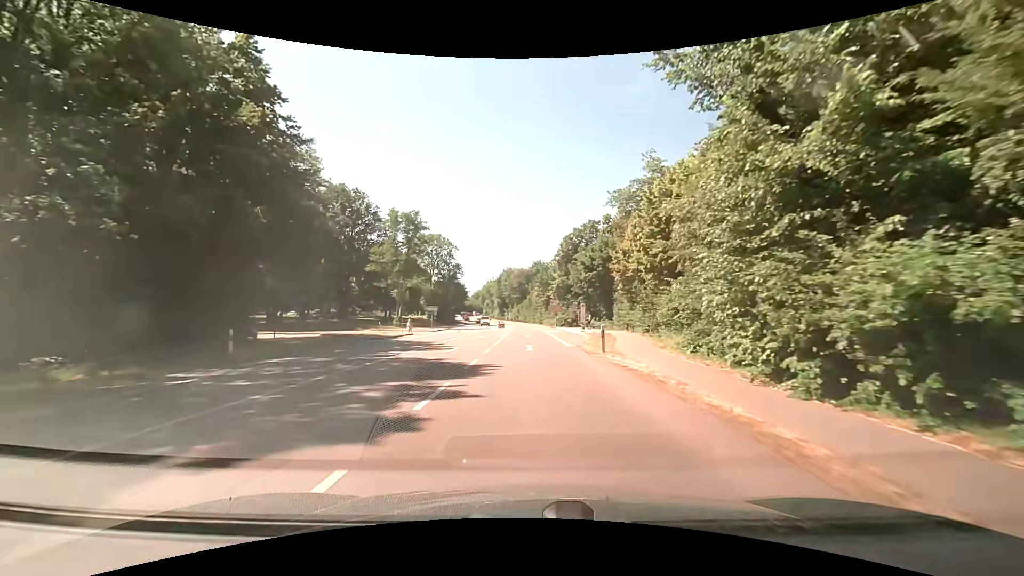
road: secondary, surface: asphalt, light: Day
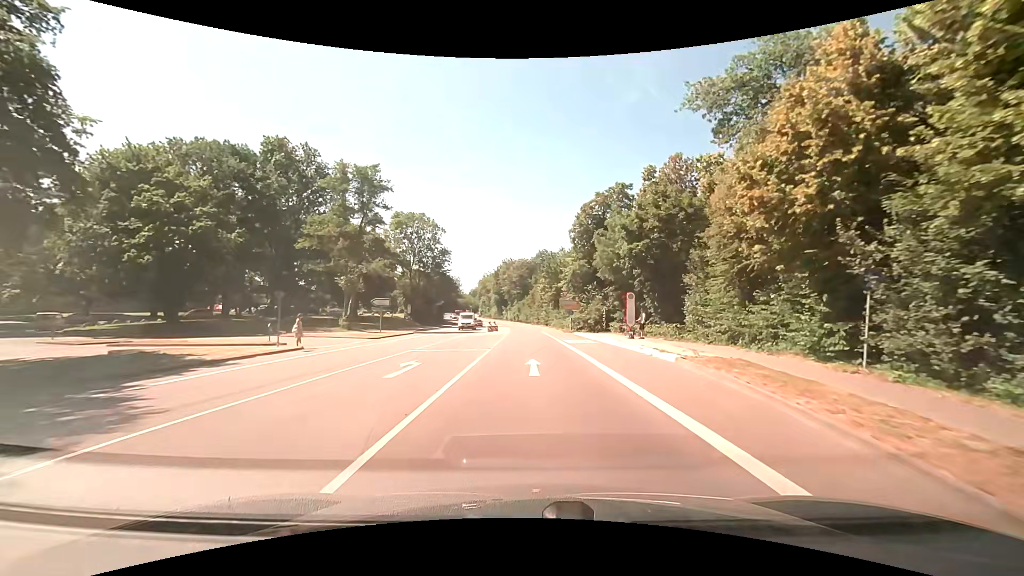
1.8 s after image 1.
(0.0, +23.9) m; 0°
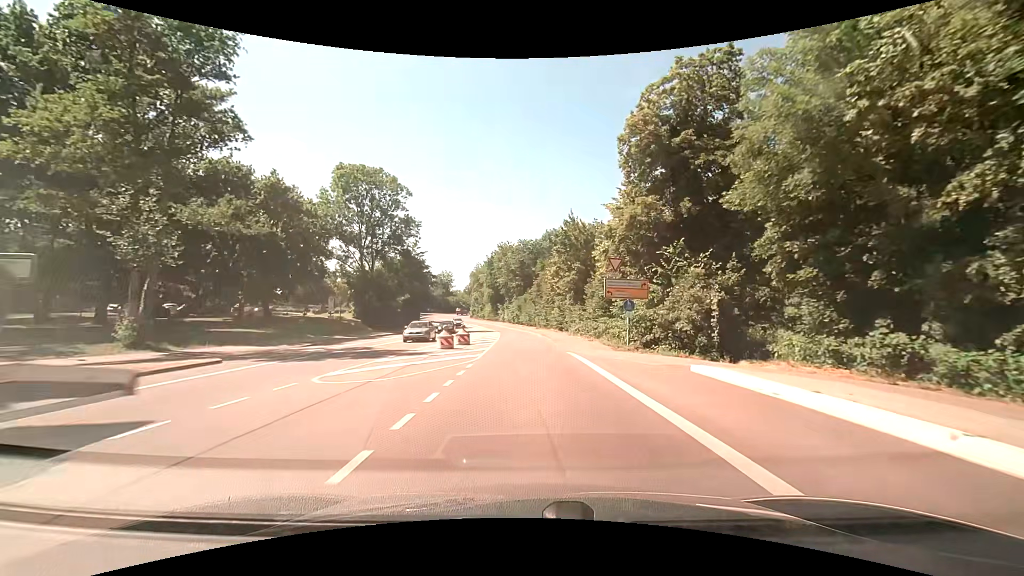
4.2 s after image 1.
(-0.2, +31.0) m; -1°
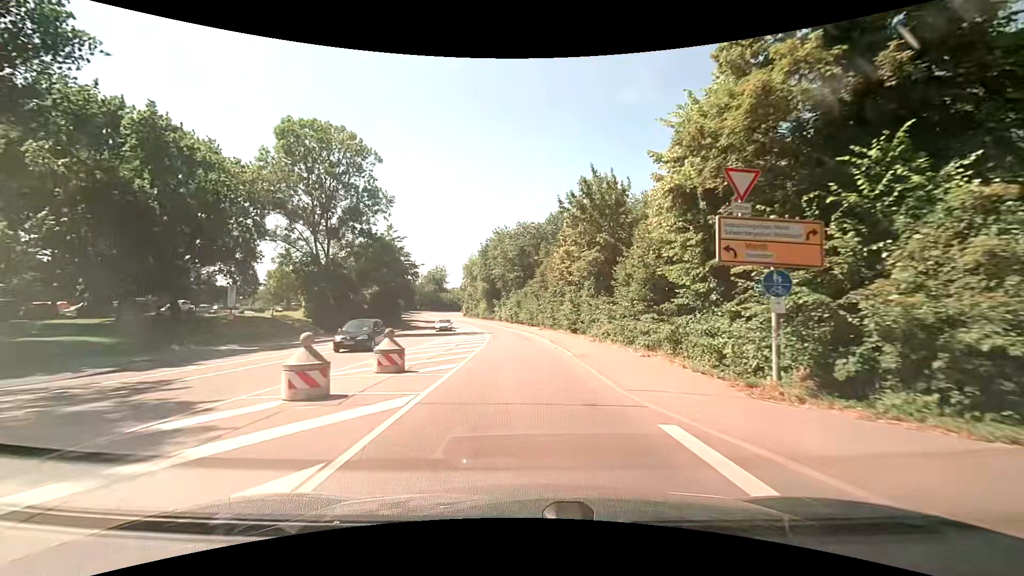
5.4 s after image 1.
(0.0, +15.1) m; 0°
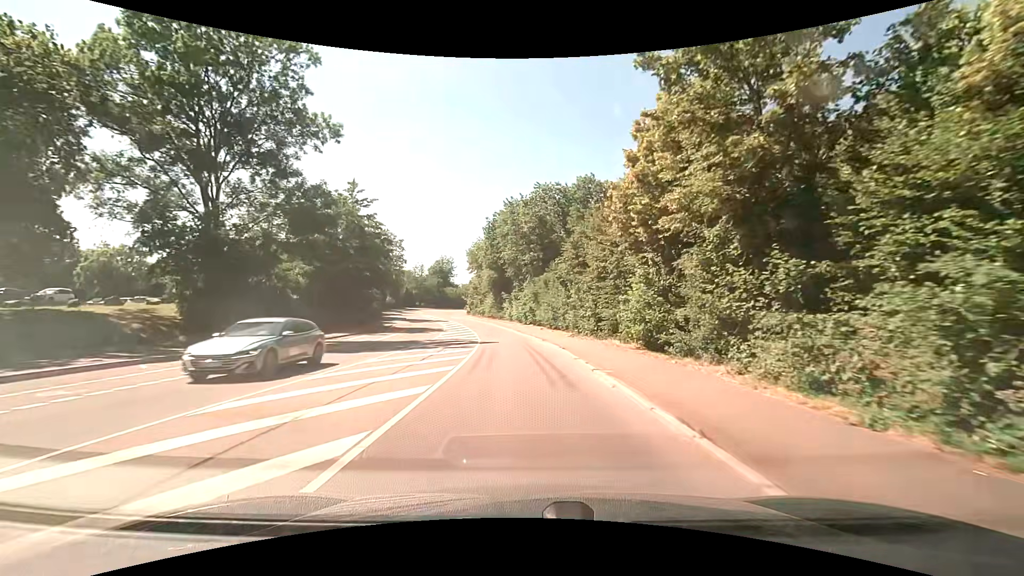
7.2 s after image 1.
(-0.4, +21.6) m; -2°
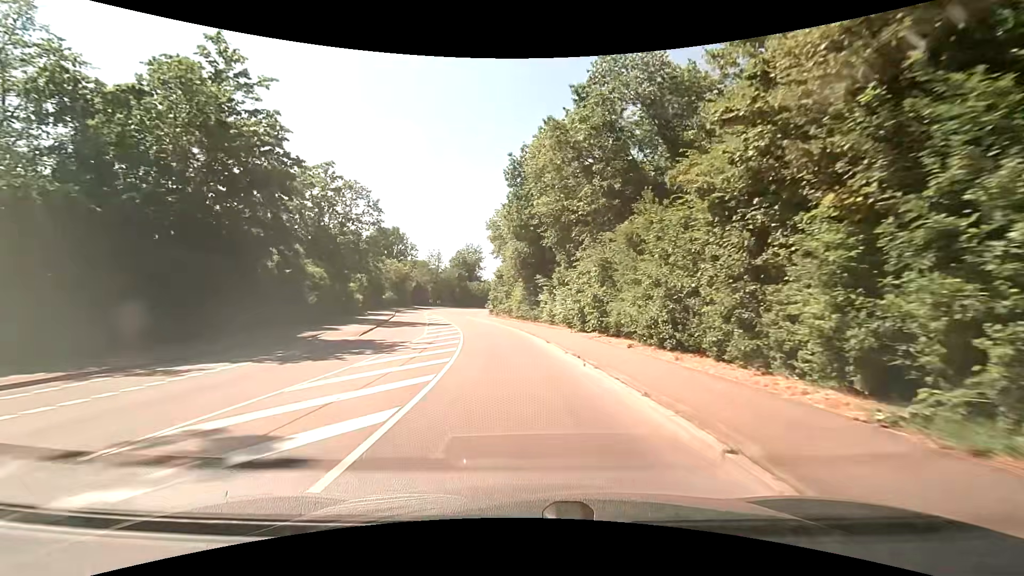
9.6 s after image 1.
(-0.9, +26.9) m; -5°
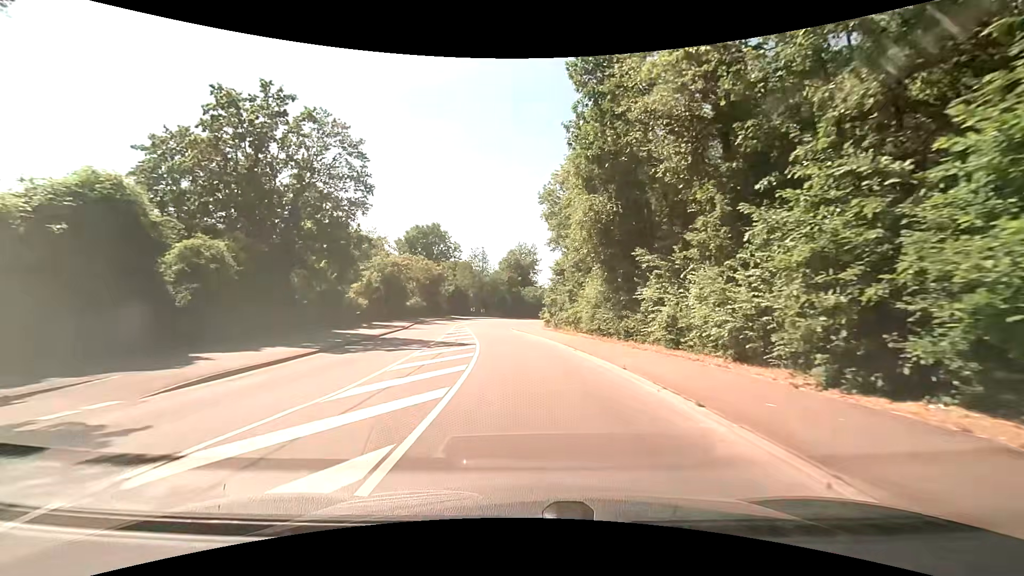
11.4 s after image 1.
(-1.0, +18.7) m; -6°
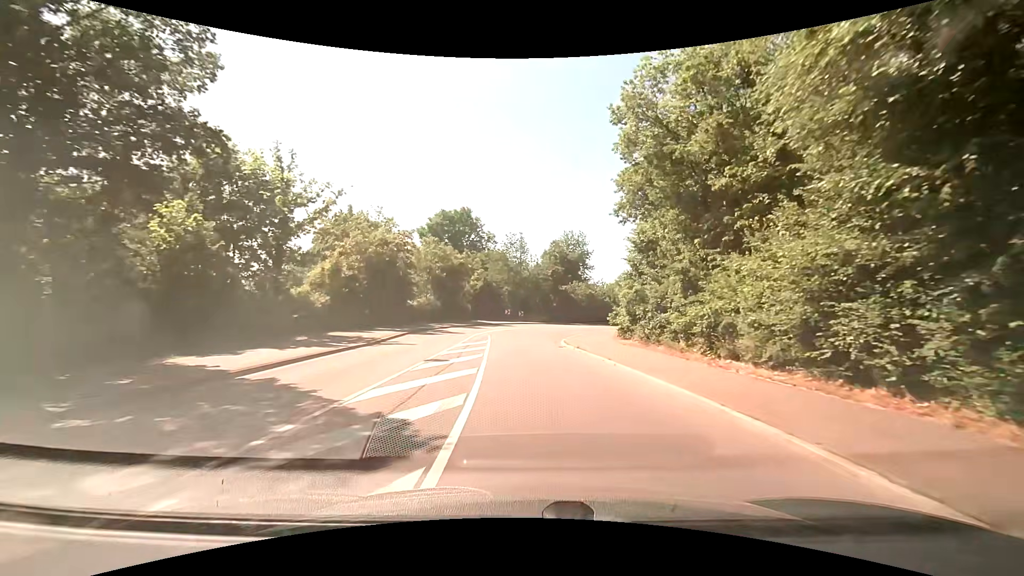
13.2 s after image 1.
(-0.9, +17.7) m; -6°
(0, +10) (0, +20) (0, +30) (+2, +40) (+5, +49) (+12, +57) (+20, +62) (+30, +64) (+38, +70) (+42, +79) m
